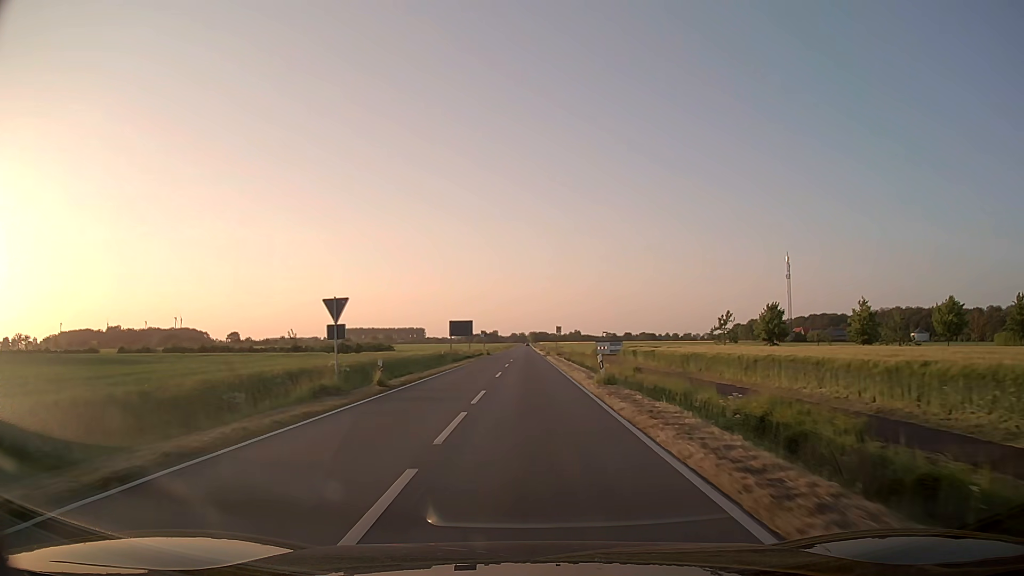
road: secondary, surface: asphalt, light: Day
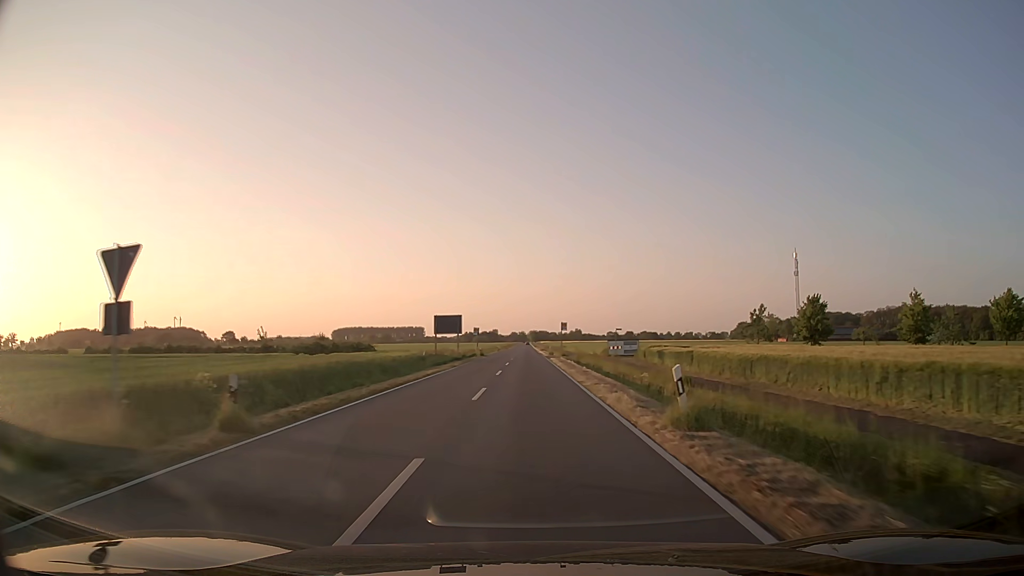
(0.0, +11.5) m; 0°
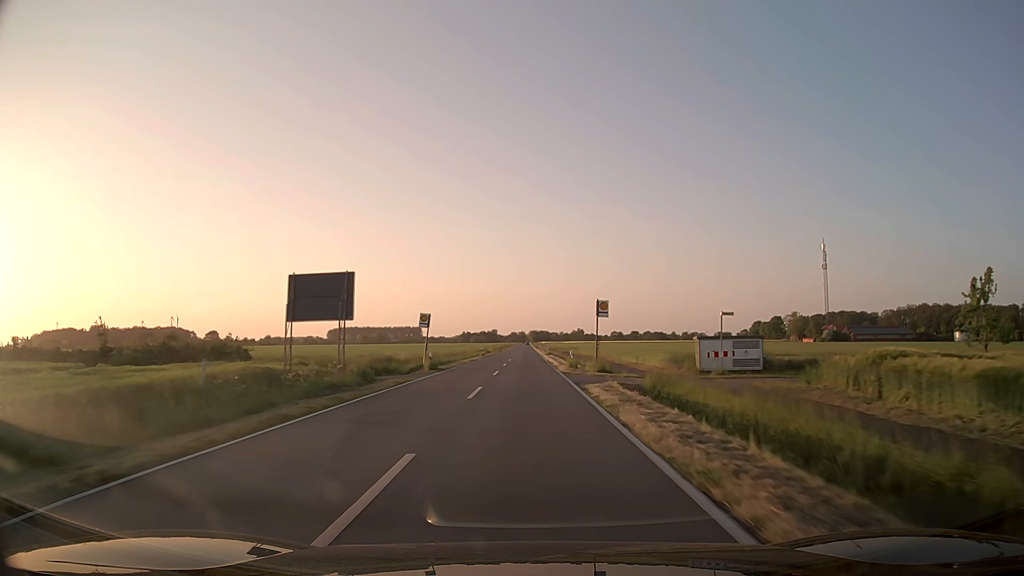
(+0.1, +36.1) m; 0°
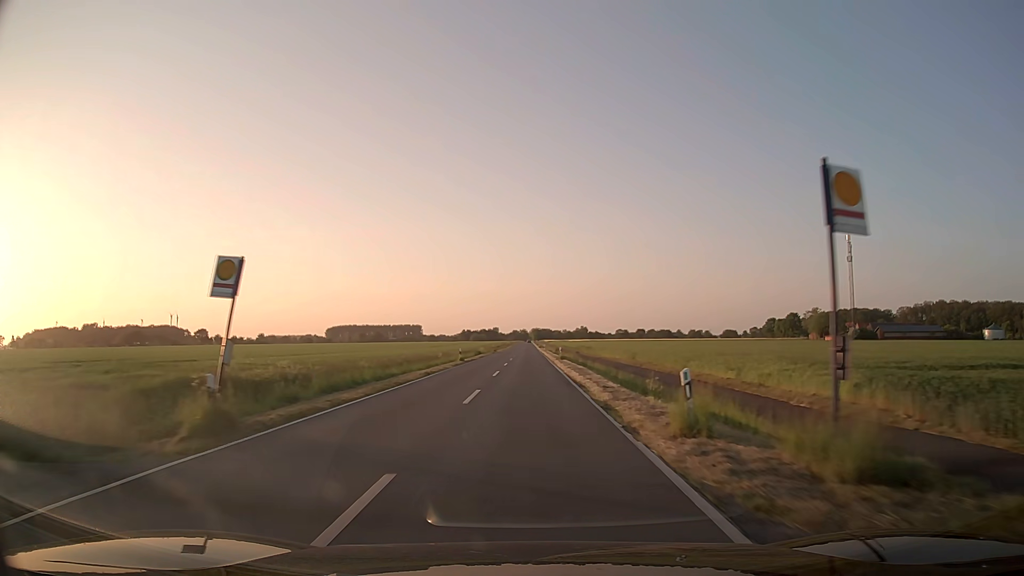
(0.0, +25.4) m; 0°
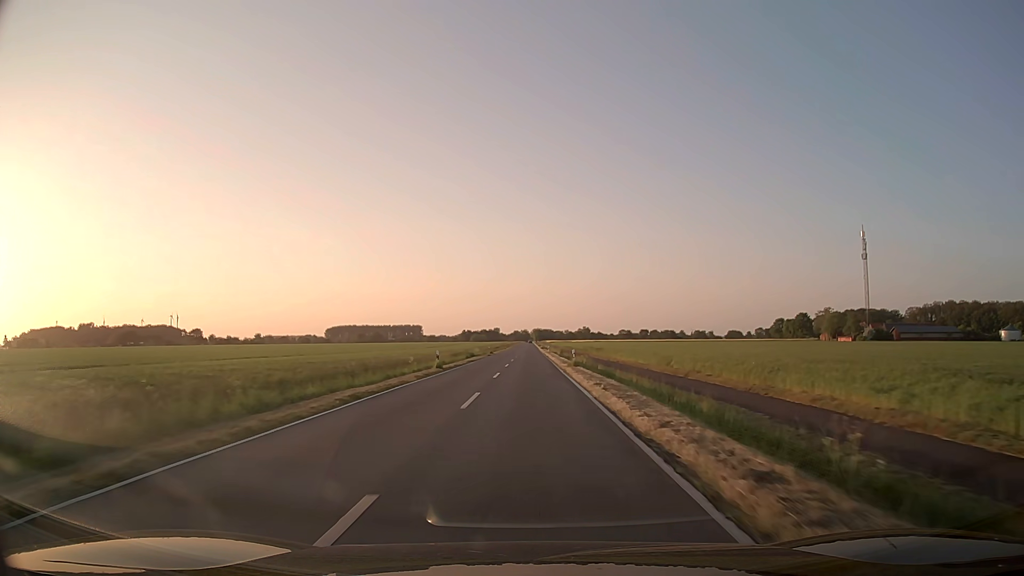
(0.0, +13.1) m; 0°
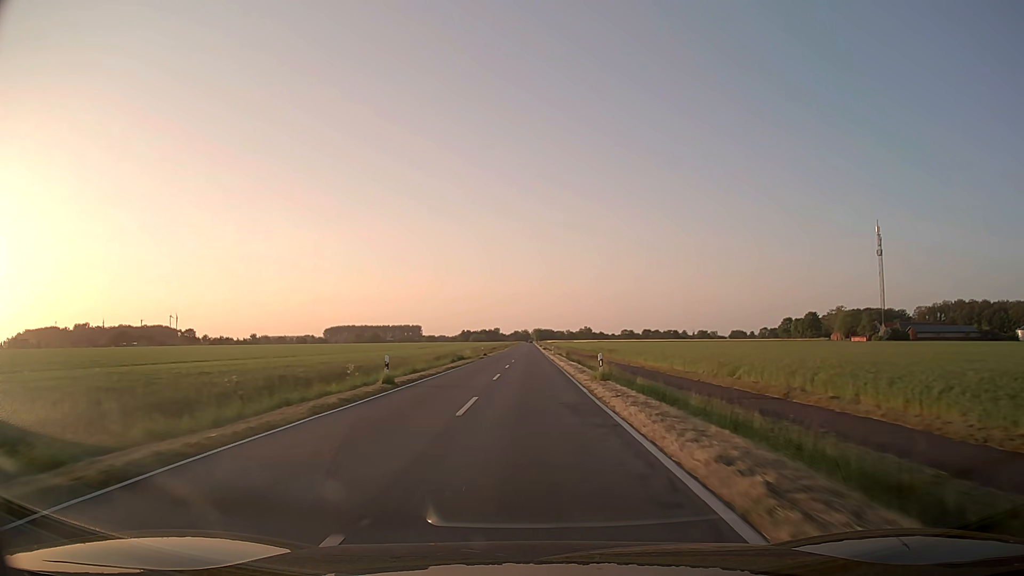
(0.0, +13.4) m; 0°
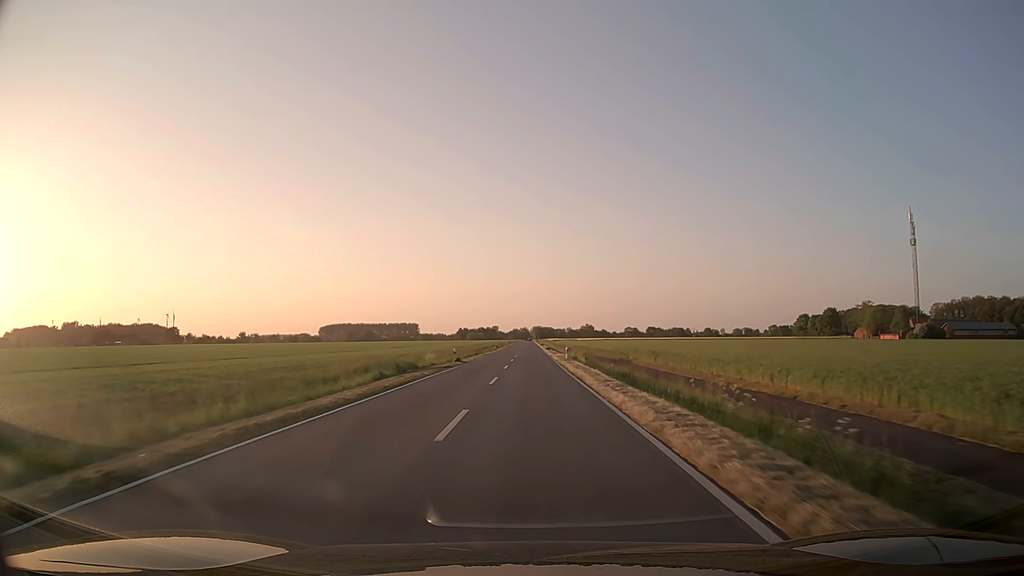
(0.0, +27.5) m; 0°
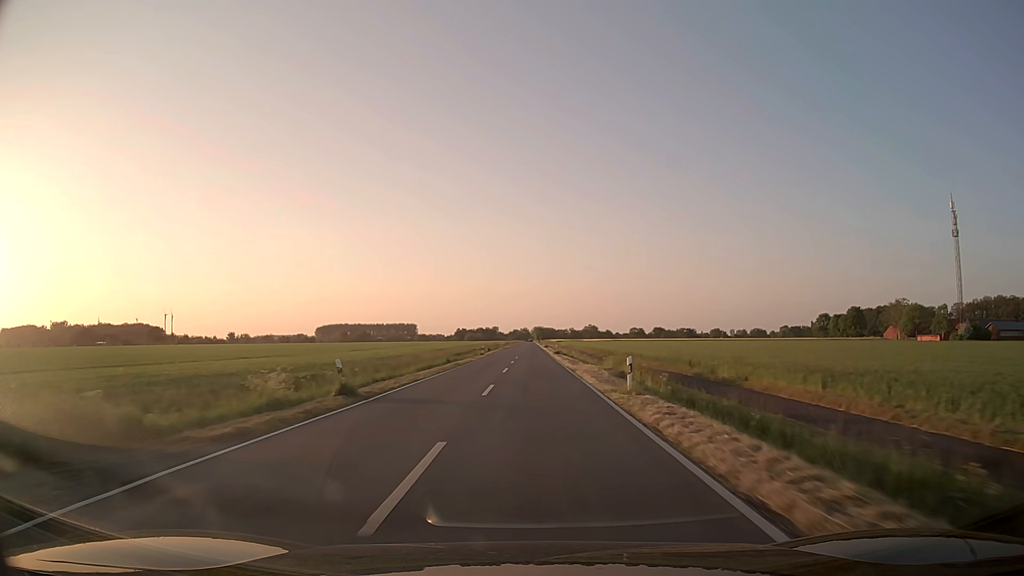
(0.0, +28.6) m; 0°
(0, +10) (0, +20) (0, +30) (0, +40) (0, +50) (0, +60) (0, +70) (0, +80) (0, +90) (+1, +100) m
